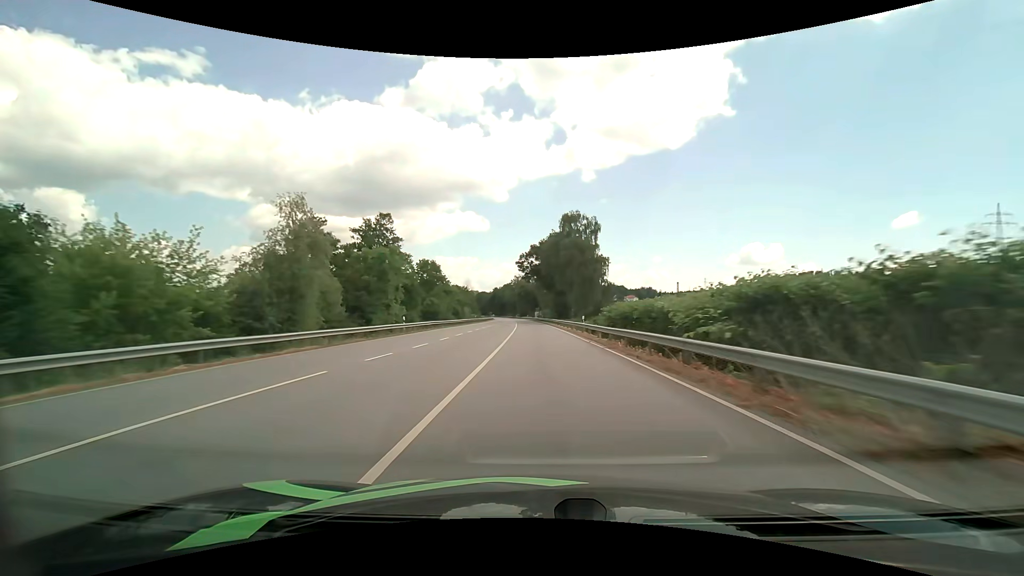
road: primary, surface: asphalt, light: Day
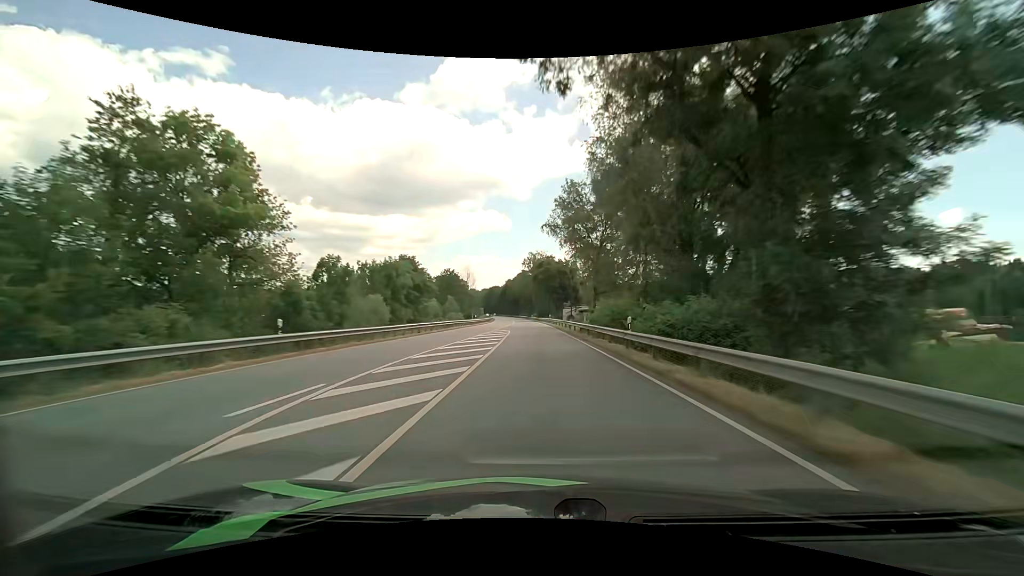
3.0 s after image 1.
(-1.7, +74.8) m; -2°
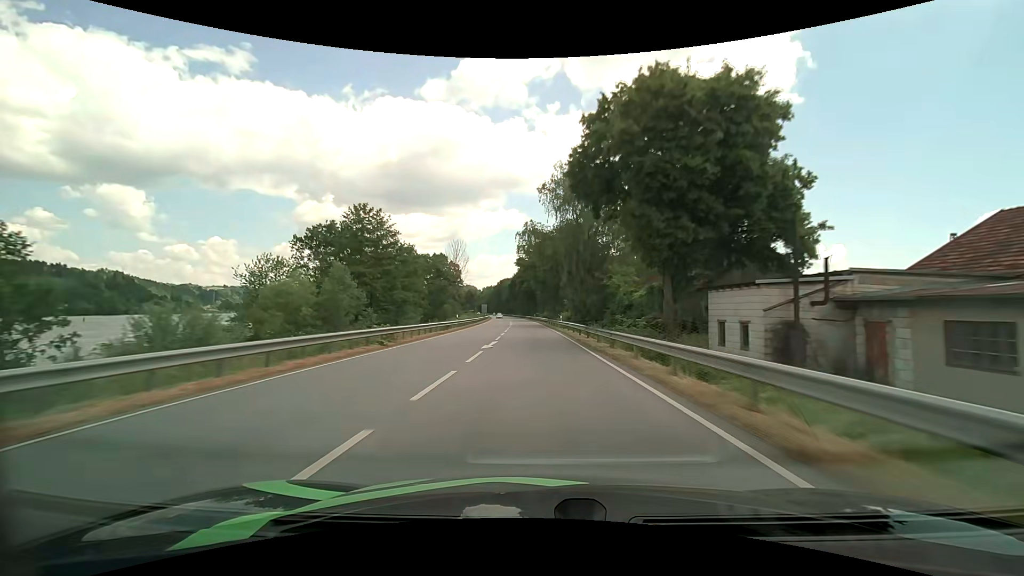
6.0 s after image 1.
(-1.7, +75.0) m; -2°
